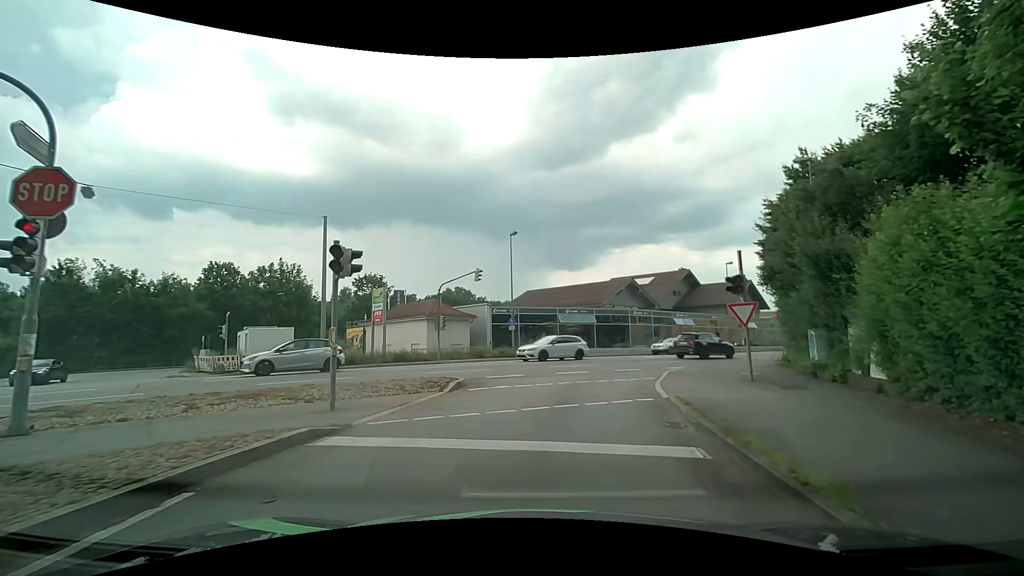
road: tertiary_link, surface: asphalt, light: Day
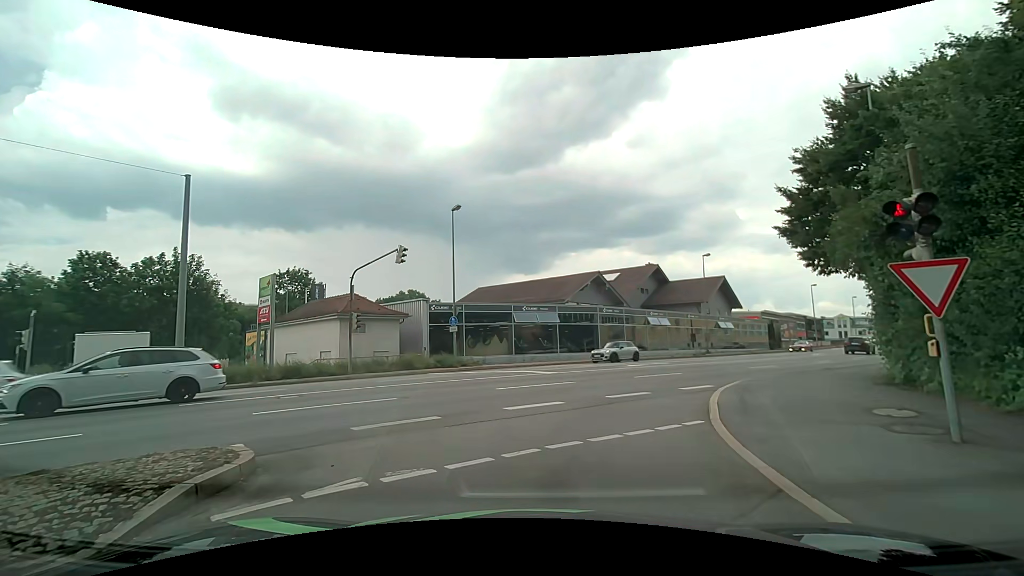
(+0.5, +8.5) m; +7°
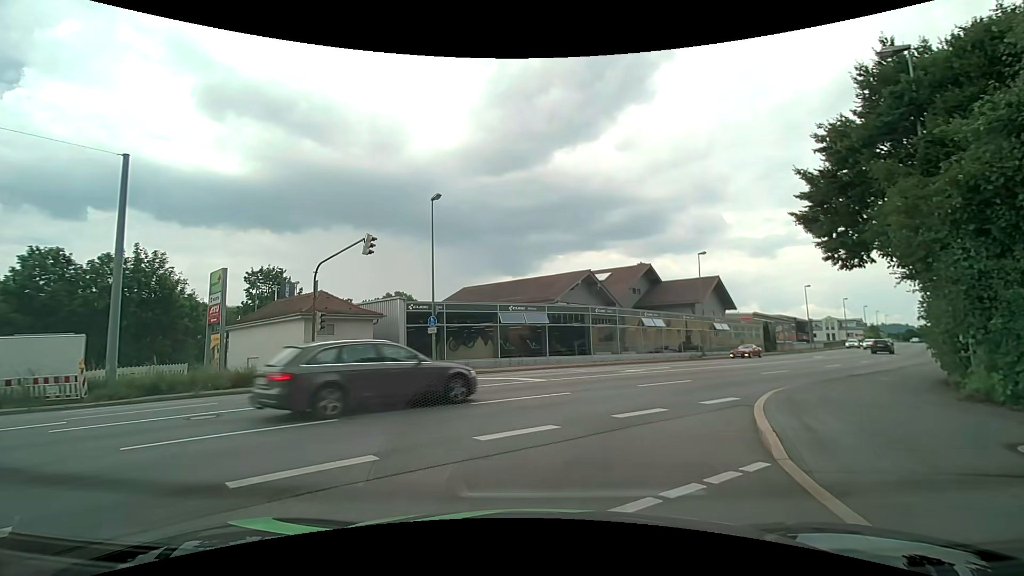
(0.0, +2.7) m; +2°
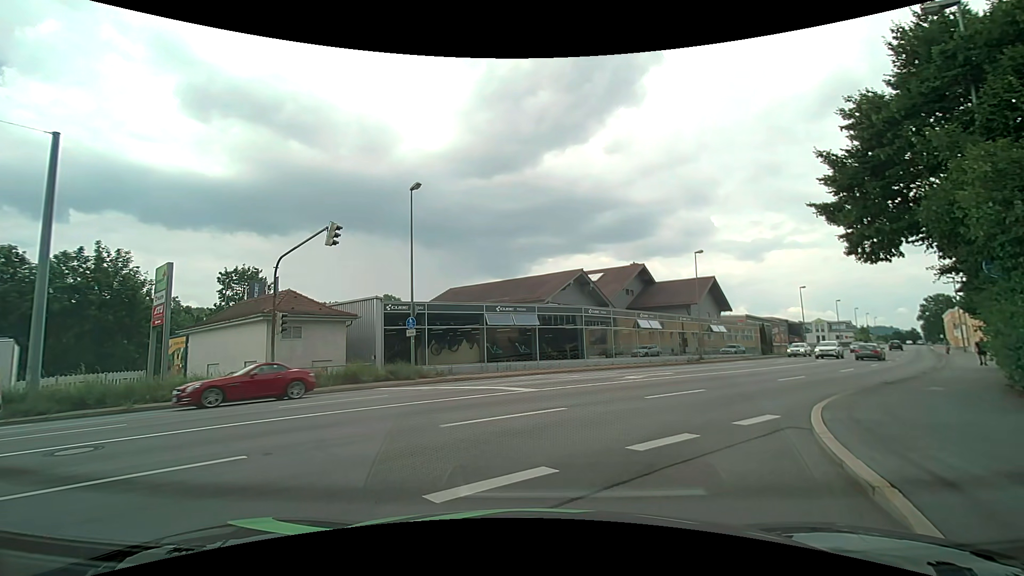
(+0.1, +2.4) m; +2°
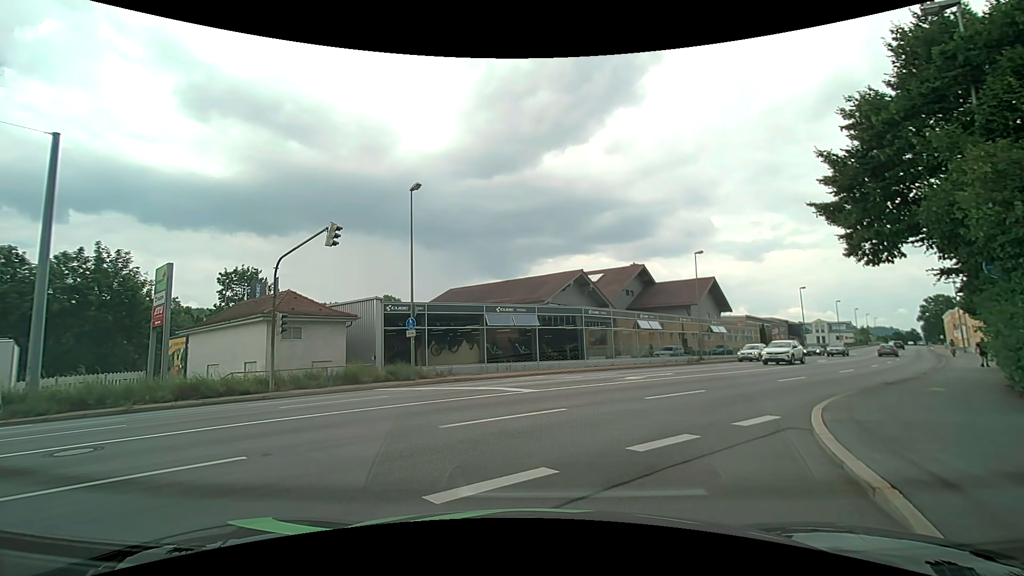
(0.0, +0.1) m; 0°
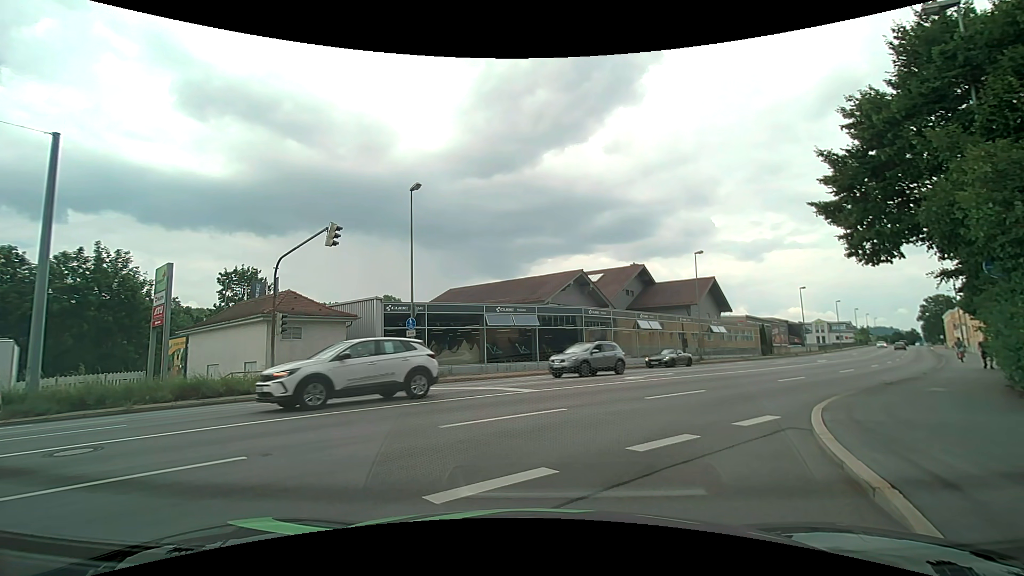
(0.0, 0.0) m; 0°
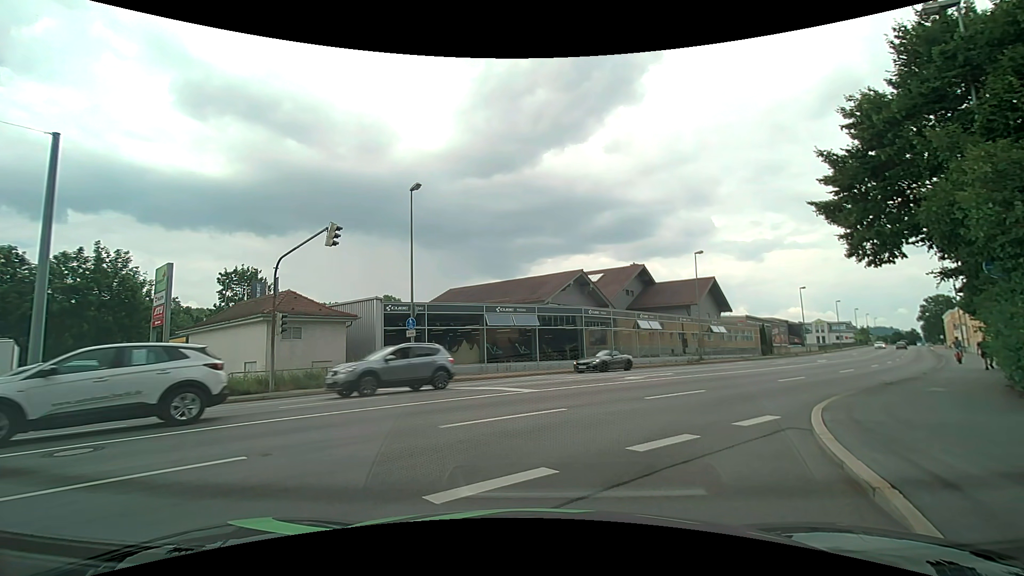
(0.0, 0.0) m; 0°
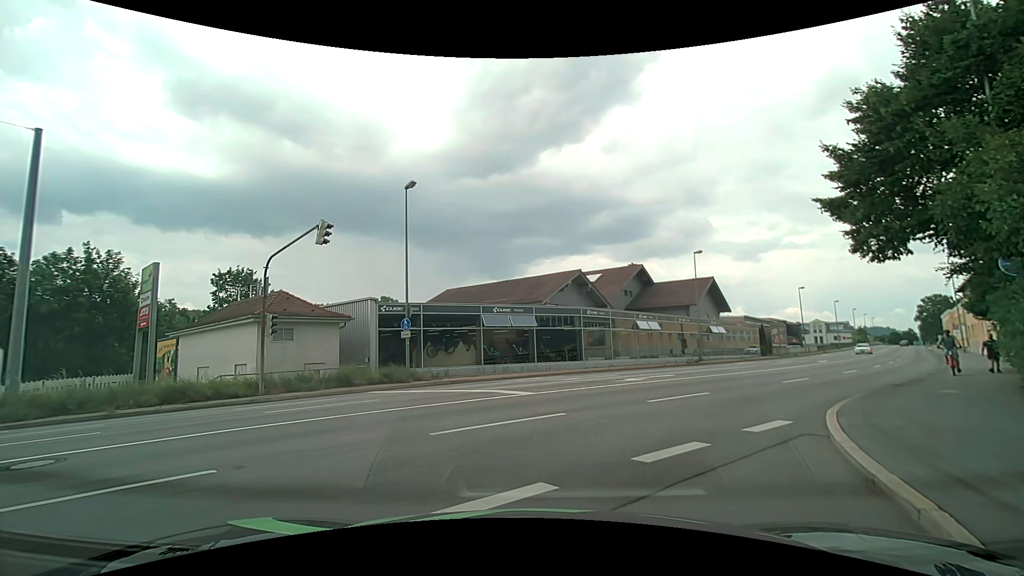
(0.0, +0.5) m; 0°
